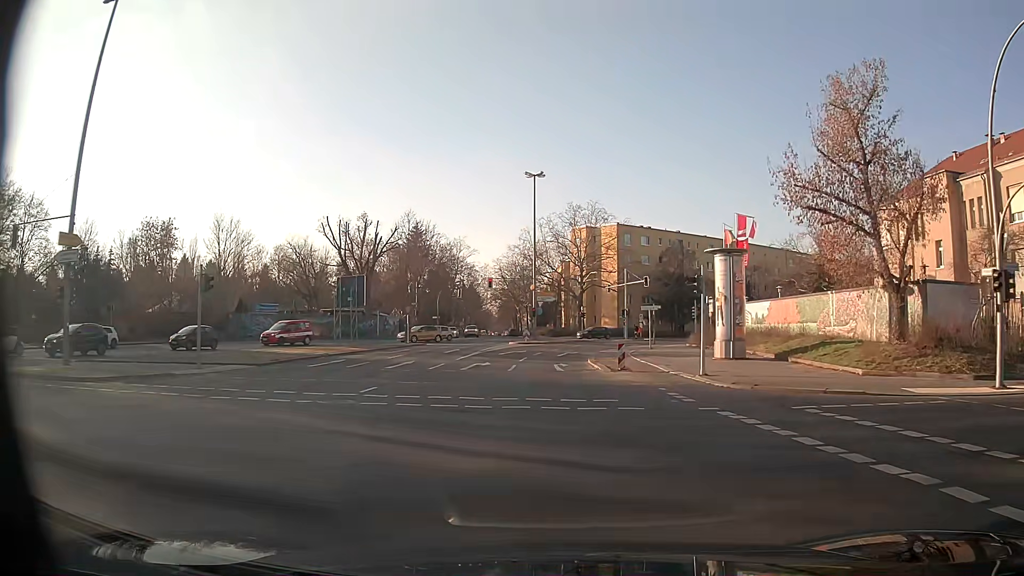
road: secondary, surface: asphalt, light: Day
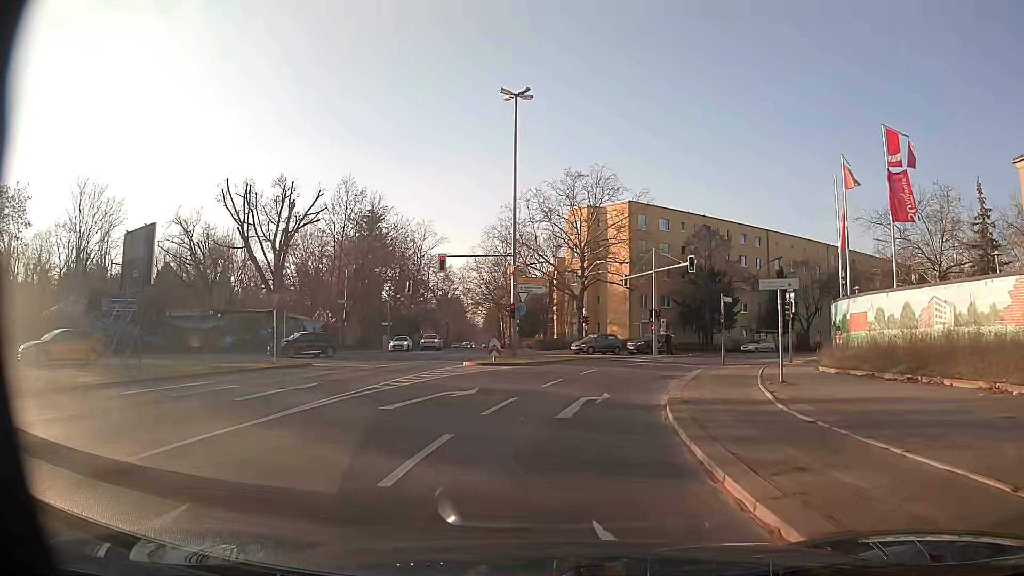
(-0.1, +24.3) m; 0°
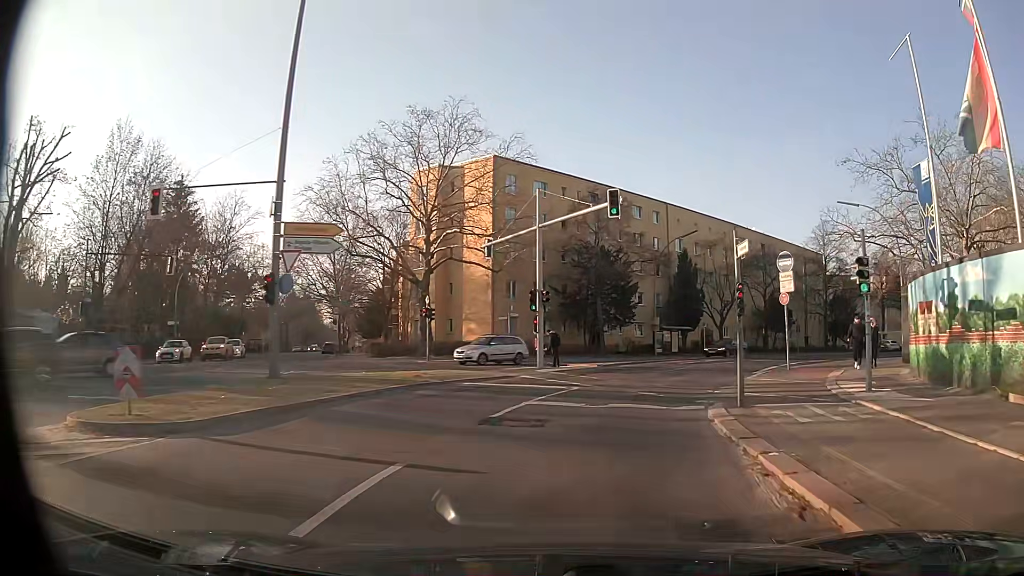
(+1.7, +19.0) m; +12°
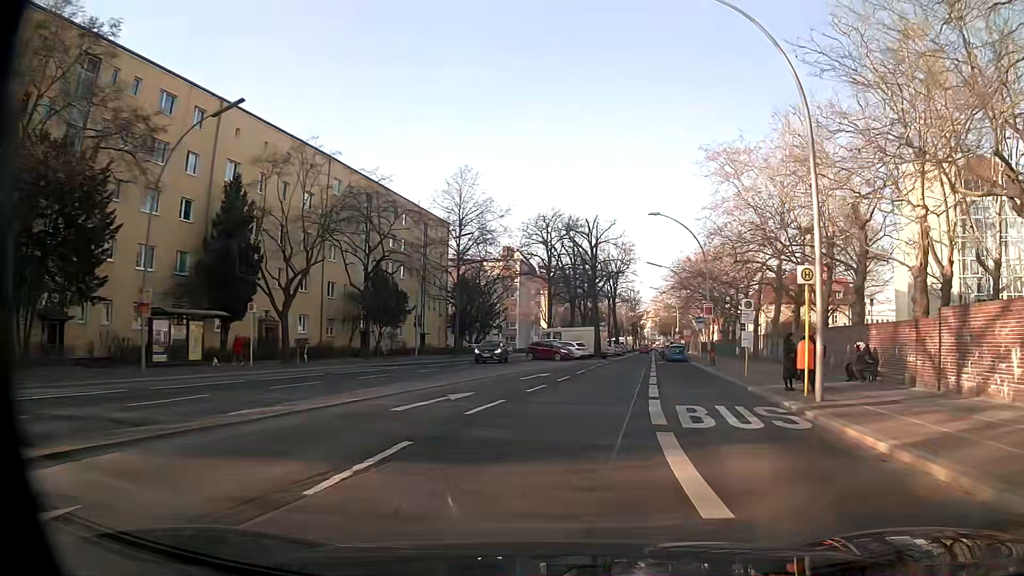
(+8.7, +30.7) m; +34°
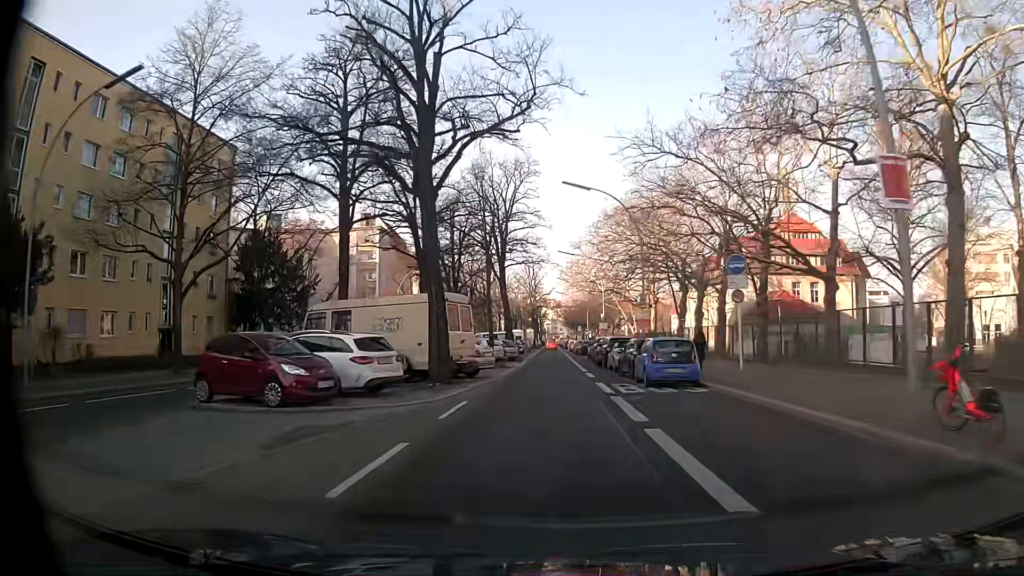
(+4.1, +36.2) m; +8°
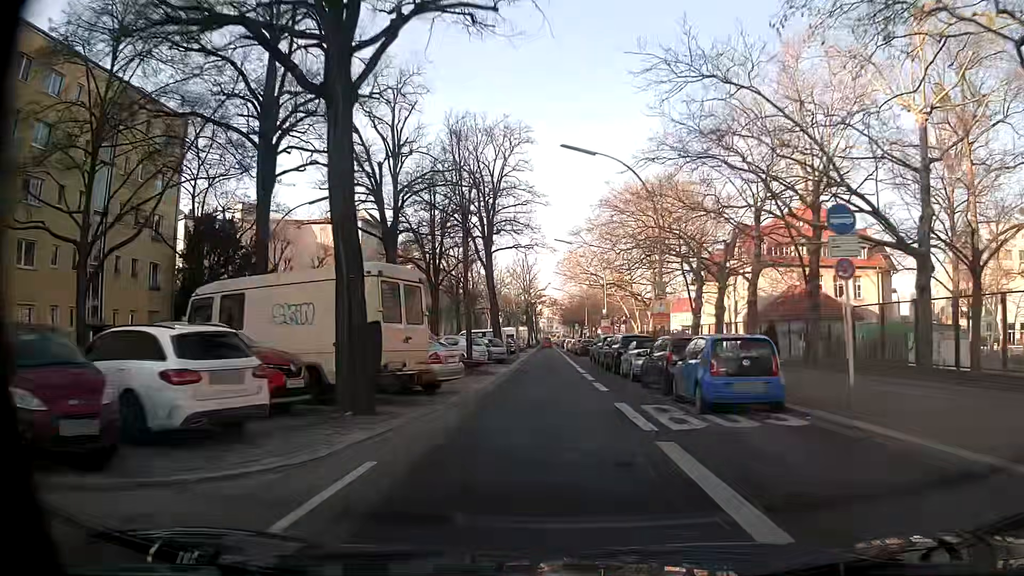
(+0.1, +7.6) m; 0°
(0, +10) (0, +20) (0, +30) (+1, +40) (+1, +50) (+1, +60) (+1, +70) (+1, +80) (+1, +90) (+1, +100) m
